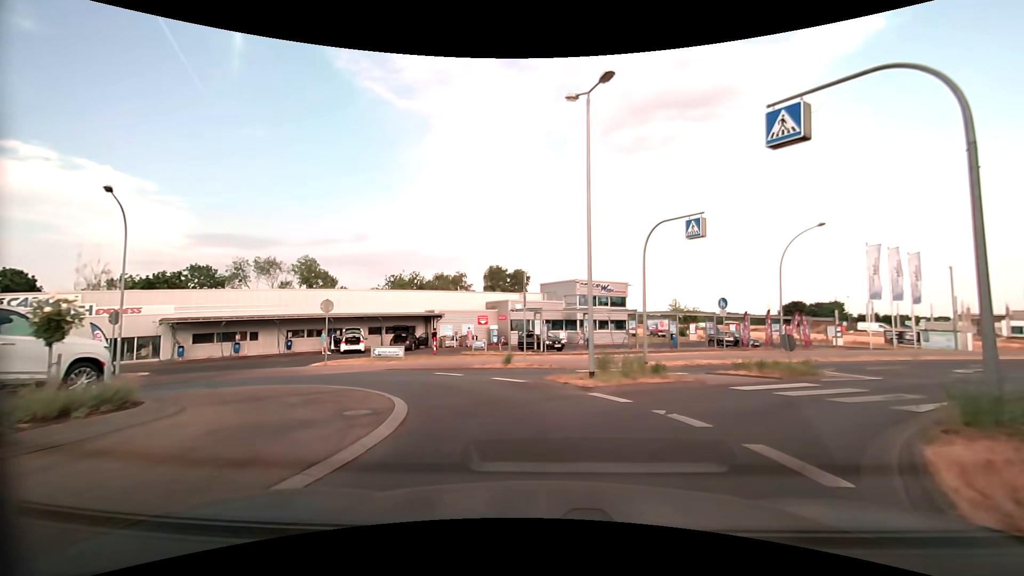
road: tertiary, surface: asphalt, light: Day
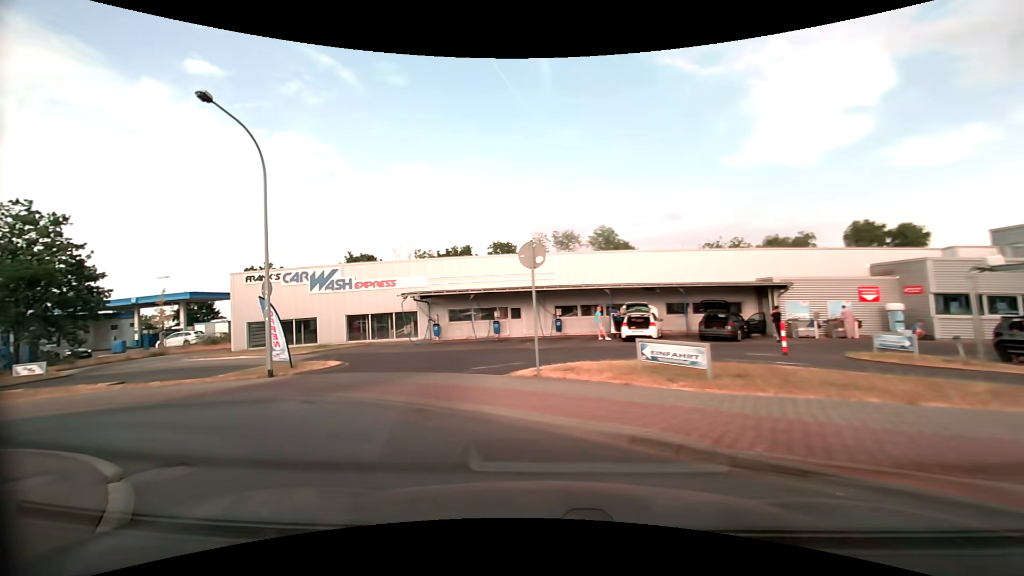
(-1.9, +13.6) m; -34°
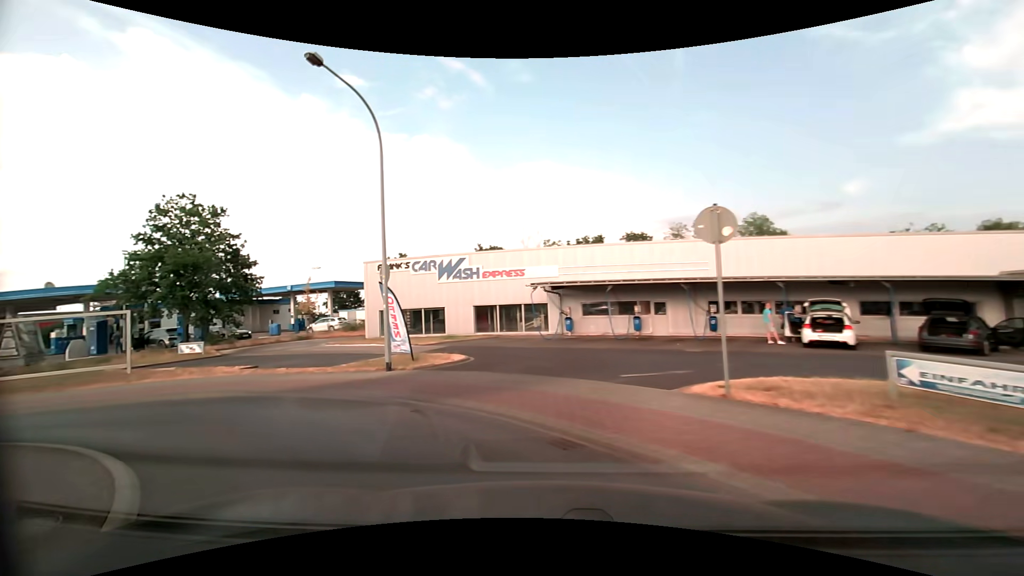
(-0.3, +2.8) m; -15°
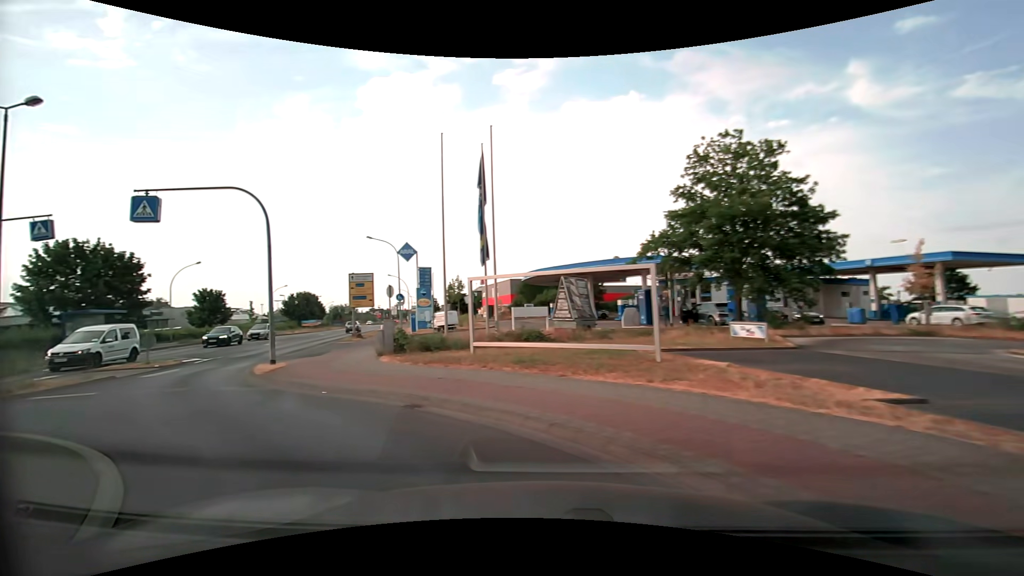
(-4.8, +9.5) m; -57°
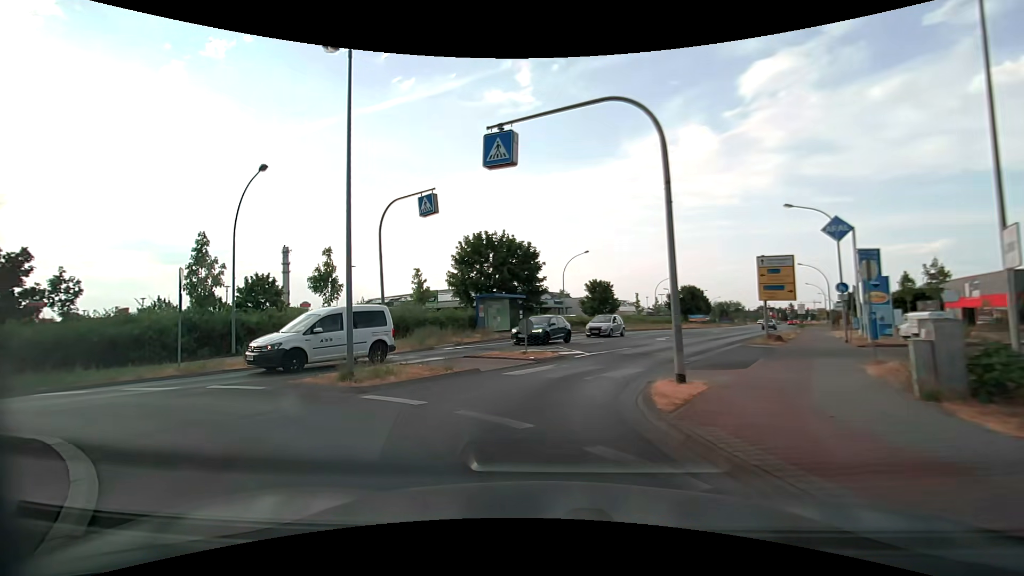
(-3.1, +7.6) m; -42°
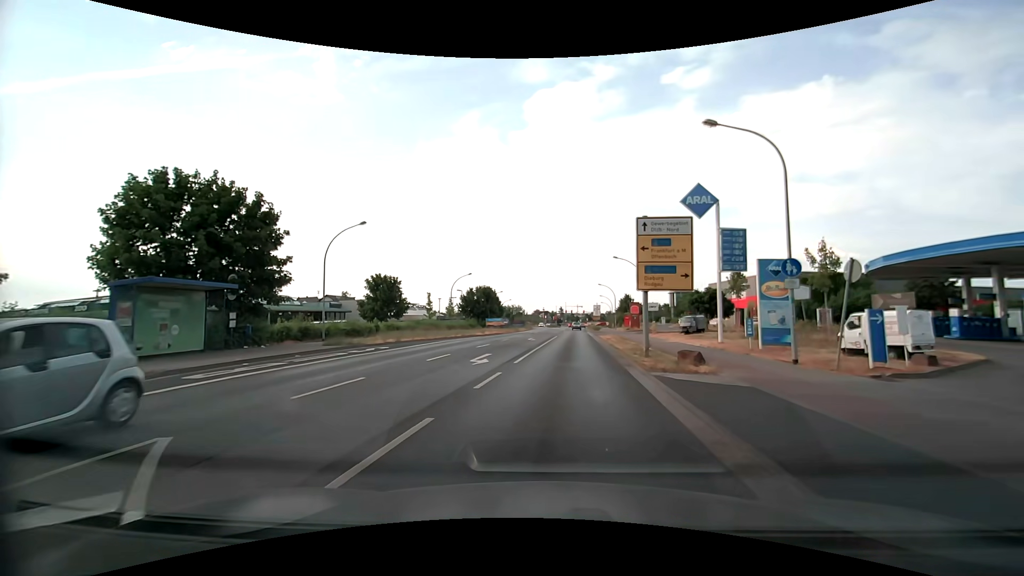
(+1.6, +16.5) m; +24°
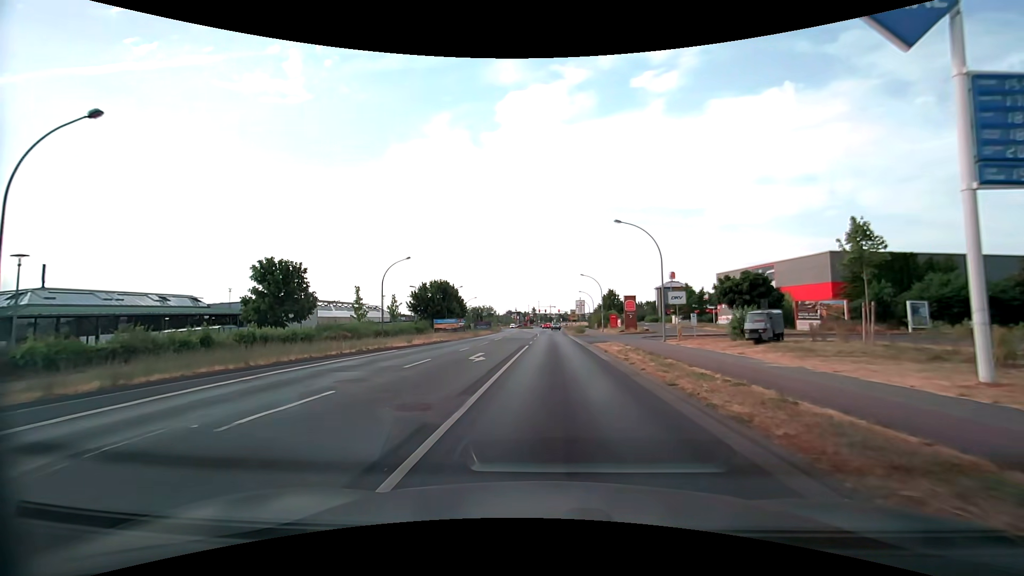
(+0.5, +18.5) m; +3°
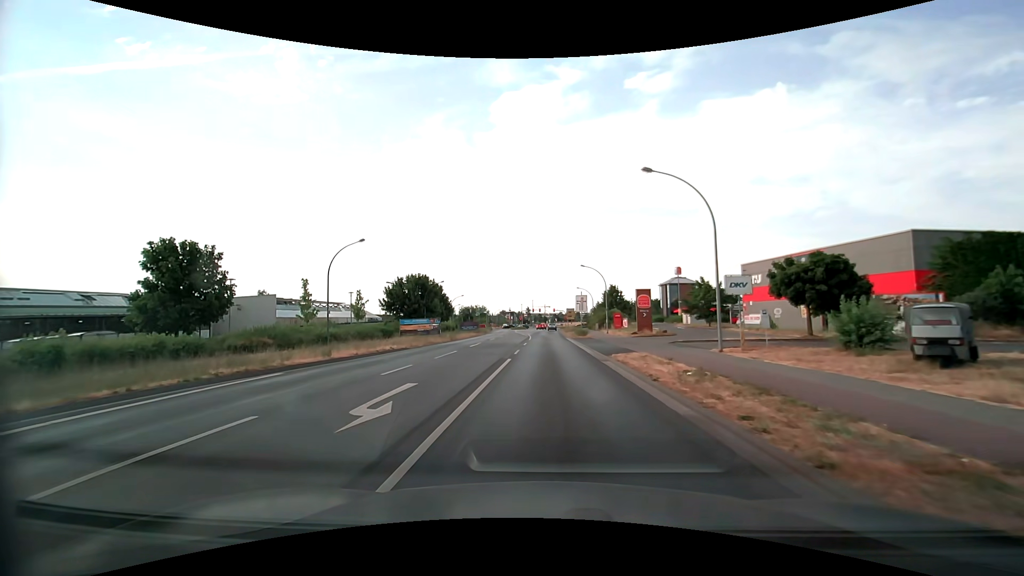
(0.0, +11.0) m; 0°
(0, +10) (0, +20) (0, +30) (0, +40) (0, +50) (+1, +60) (+1, +70) (+1, +80) (+1, +90) (+2, +100) m
